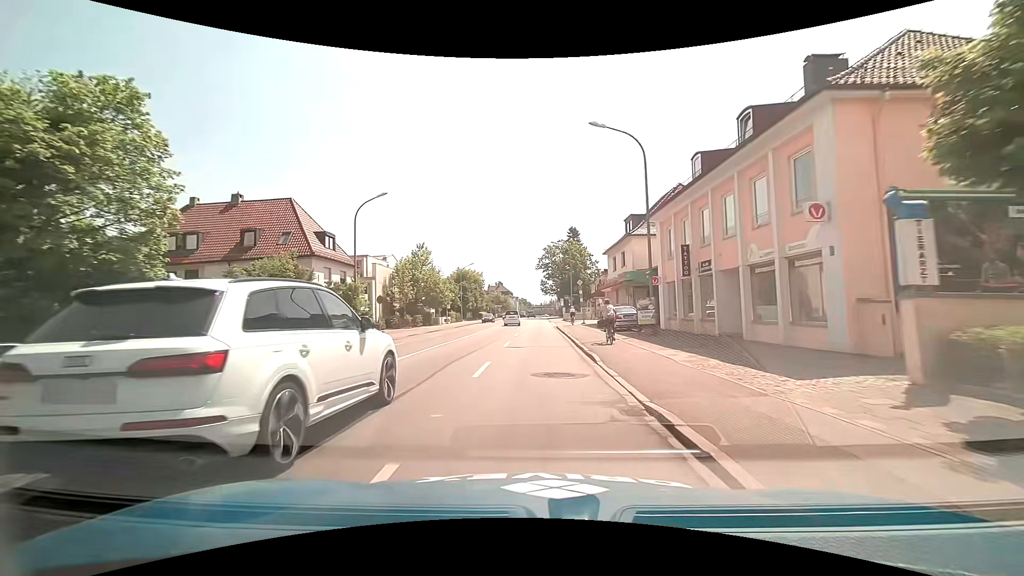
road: primary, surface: asphalt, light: Day
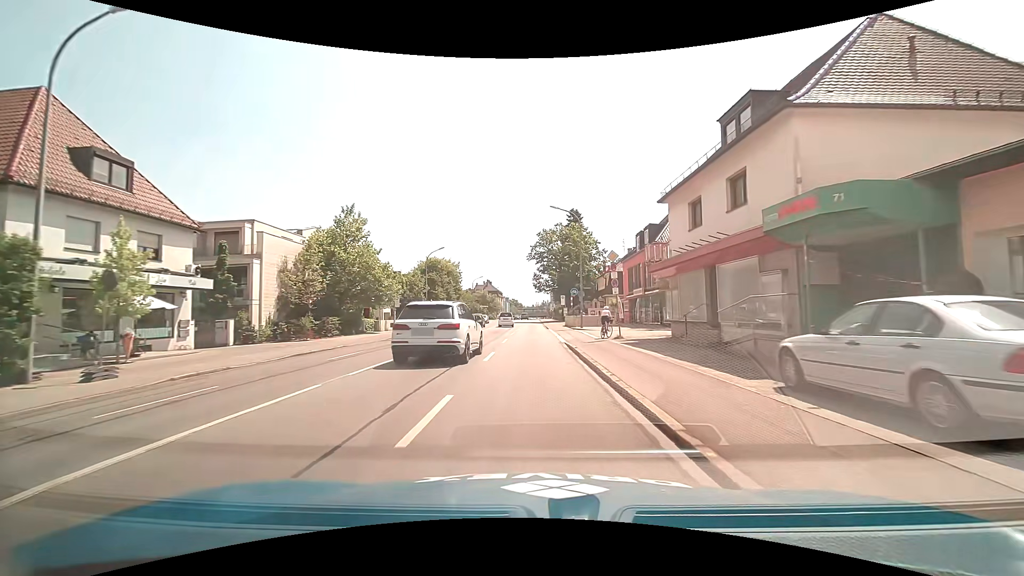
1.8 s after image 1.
(+0.1, +23.4) m; +1°
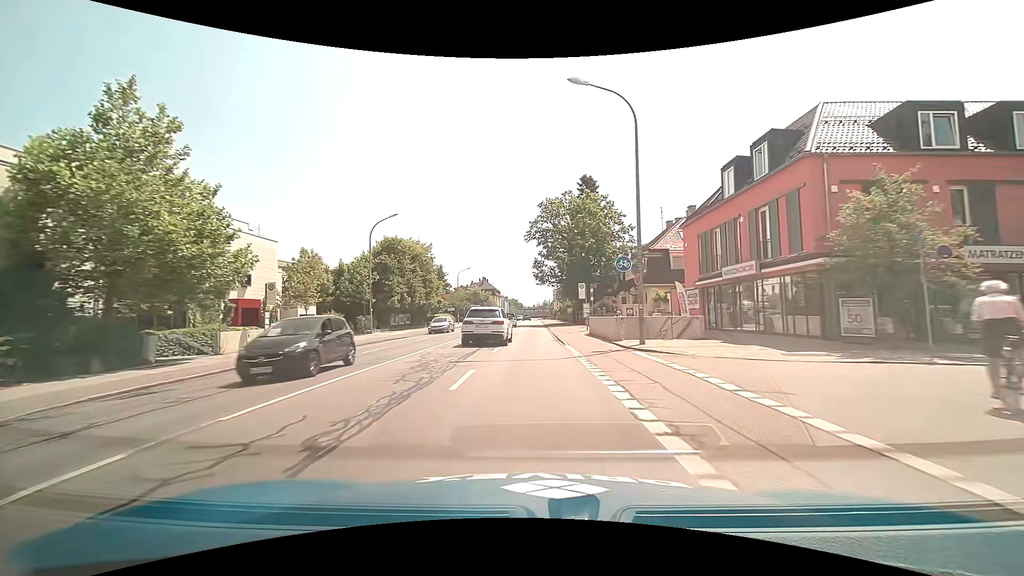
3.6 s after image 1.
(0.0, +23.5) m; 0°
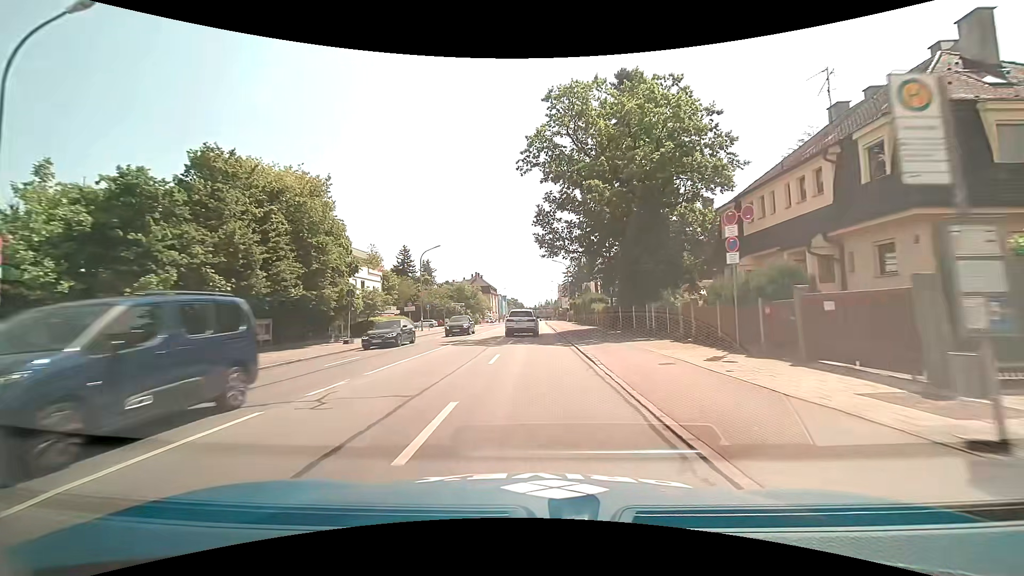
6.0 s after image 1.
(-0.2, +31.6) m; 0°
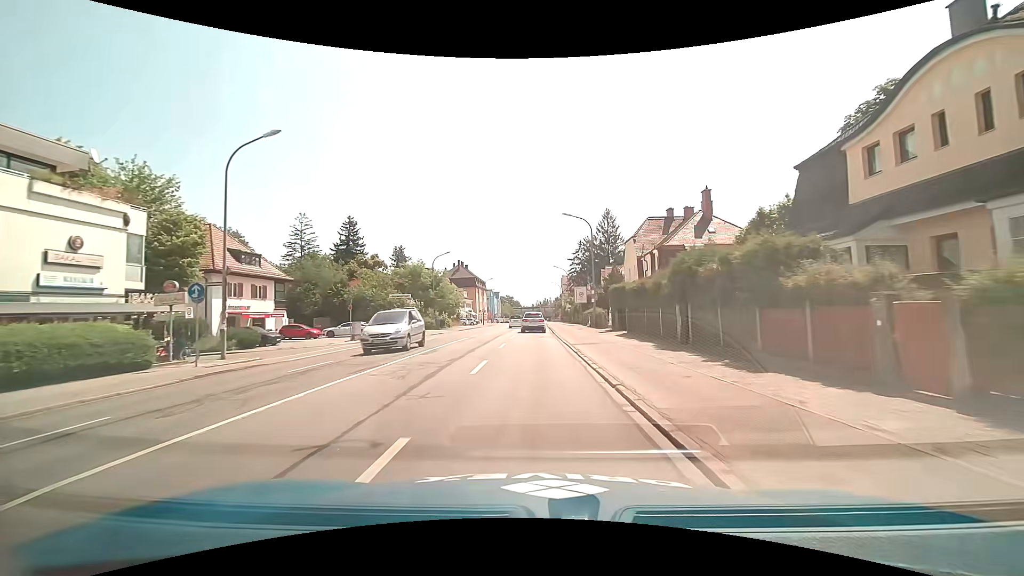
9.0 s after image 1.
(+0.4, +38.4) m; +1°
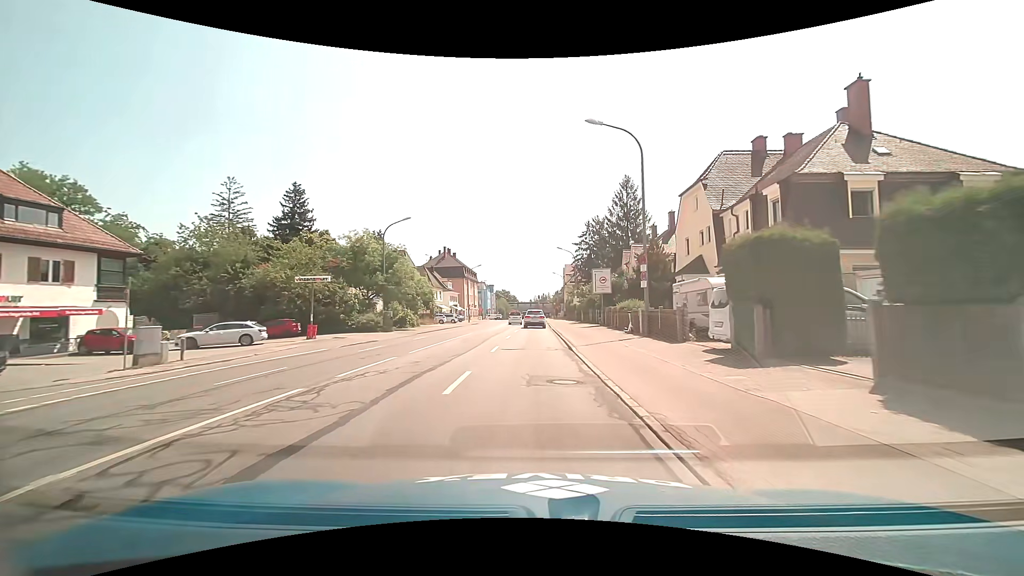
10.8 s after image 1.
(-0.1, +21.3) m; 0°
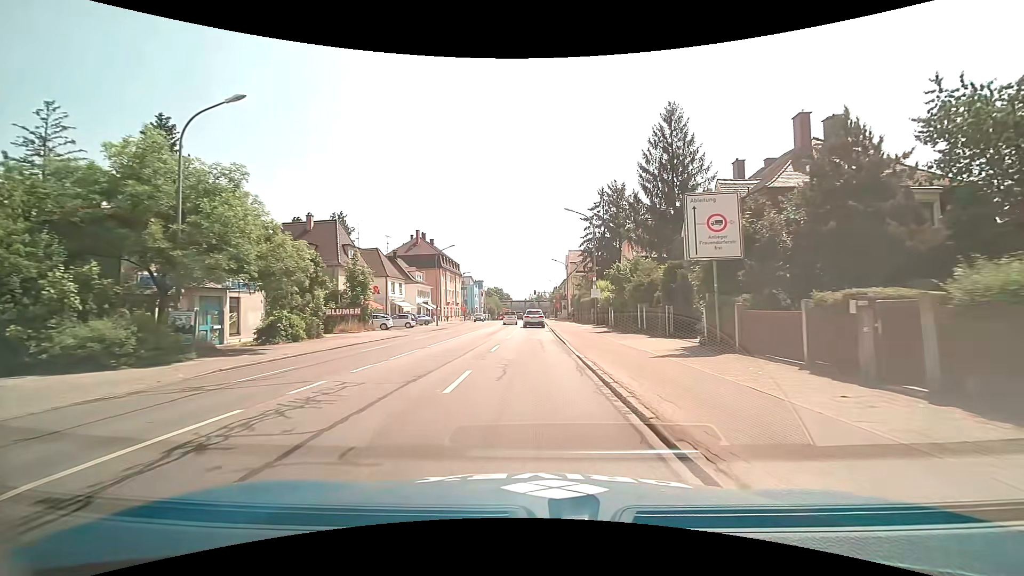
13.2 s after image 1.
(+0.1, +26.2) m; +1°
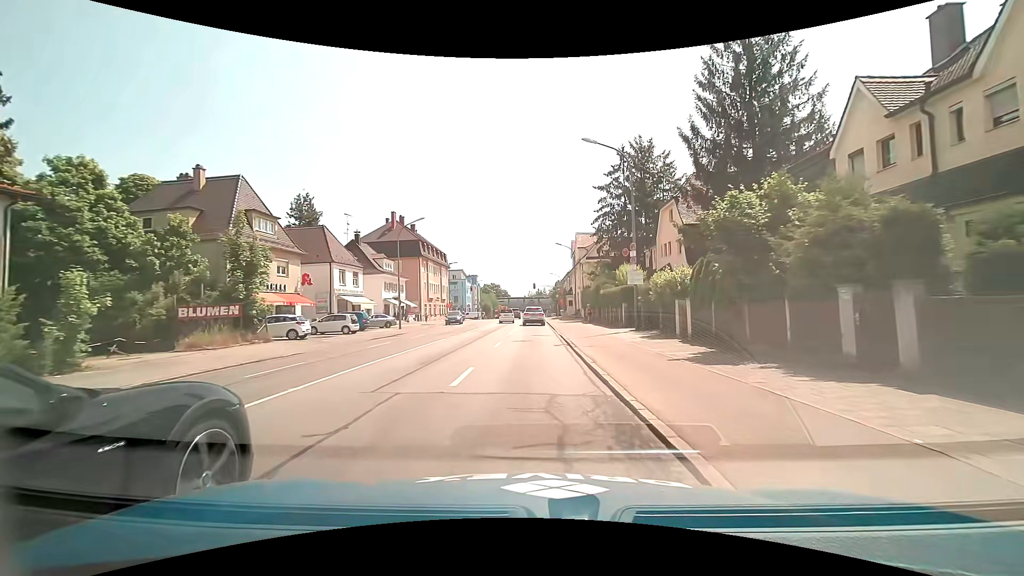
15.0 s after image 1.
(-0.1, +17.6) m; -1°
